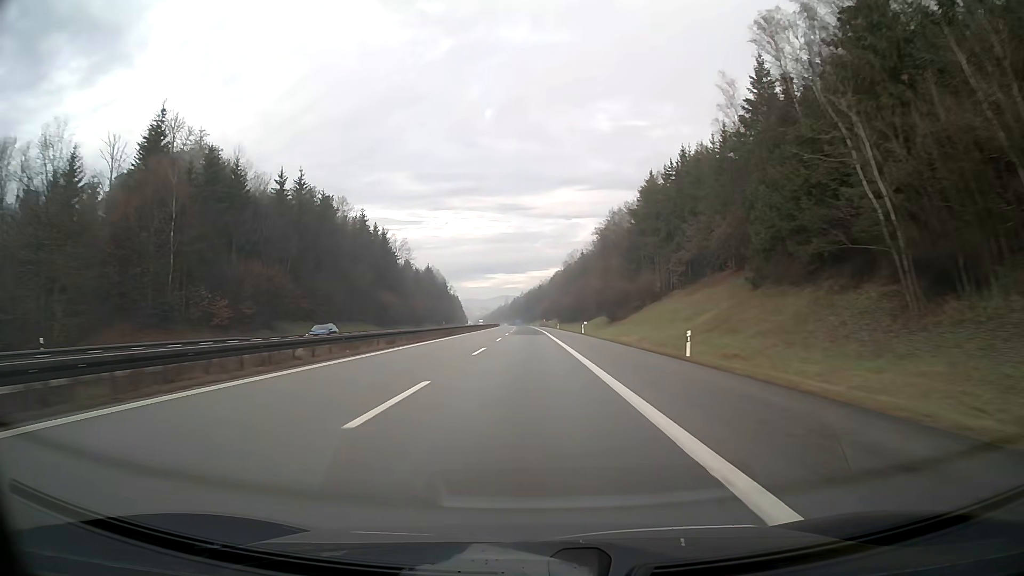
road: motorway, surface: asphalt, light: Day
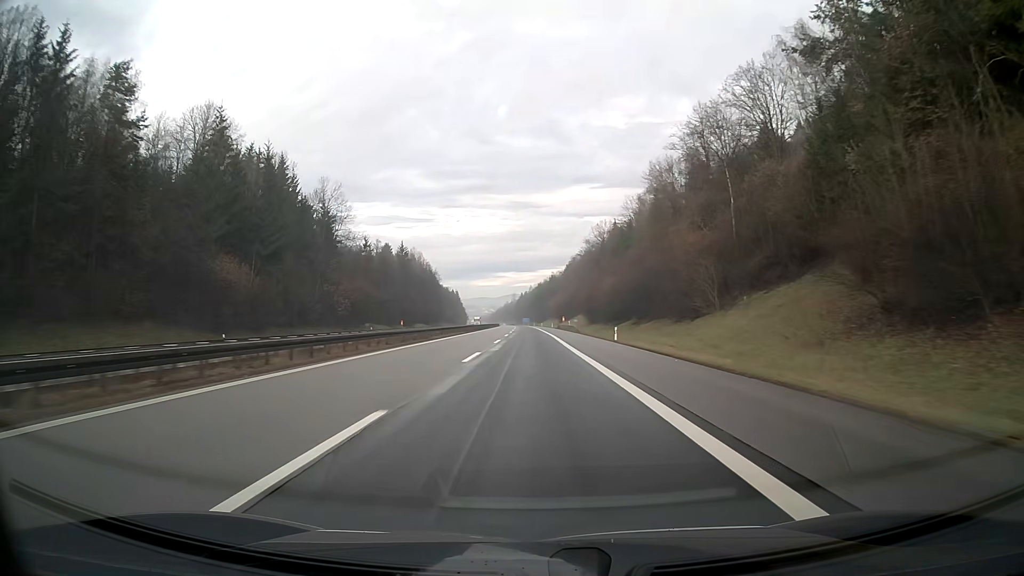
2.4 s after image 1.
(-0.6, +76.9) m; -1°
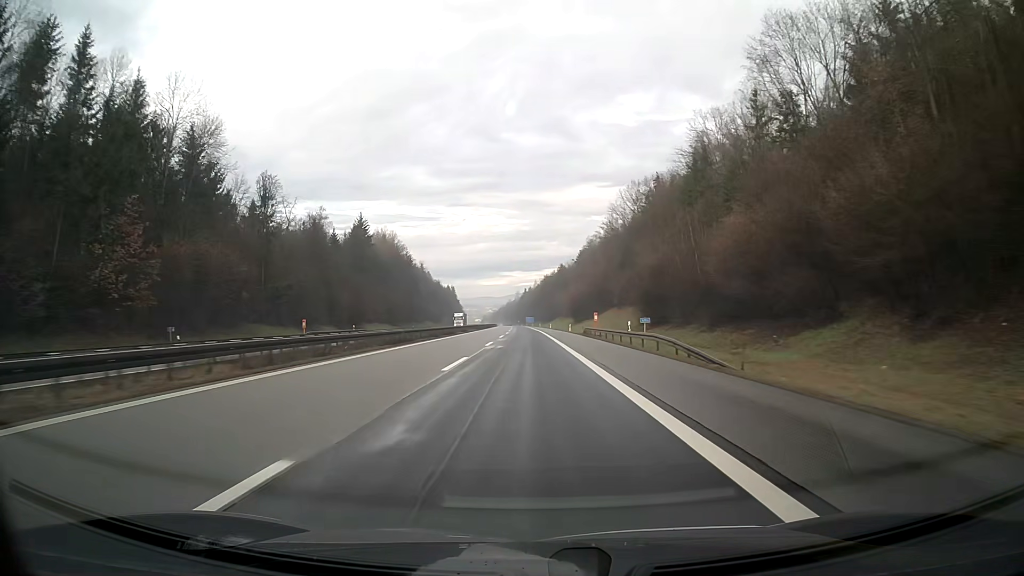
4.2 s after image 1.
(-0.2, +57.7) m; -1°
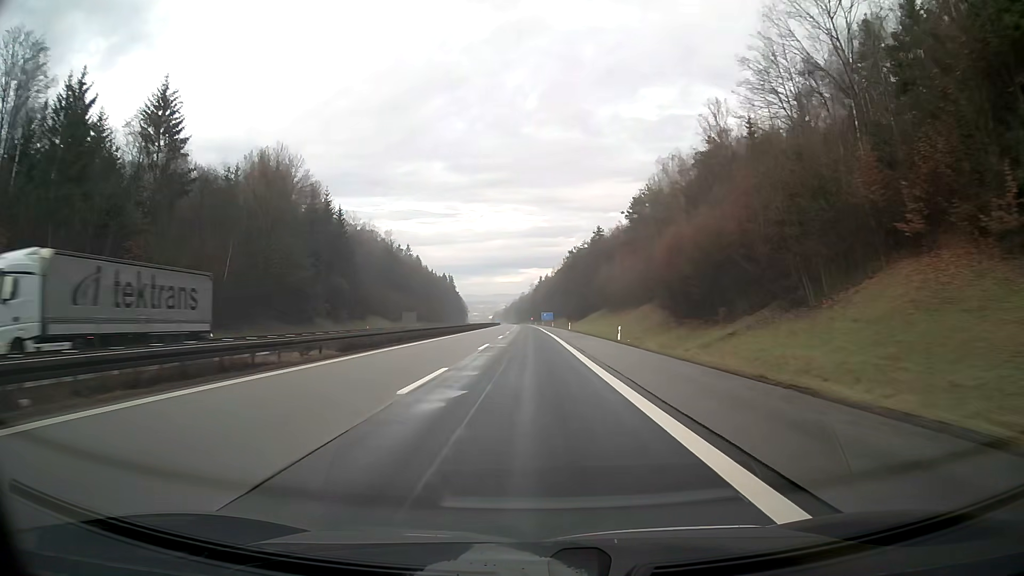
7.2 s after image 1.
(-1.0, +96.1) m; -1°
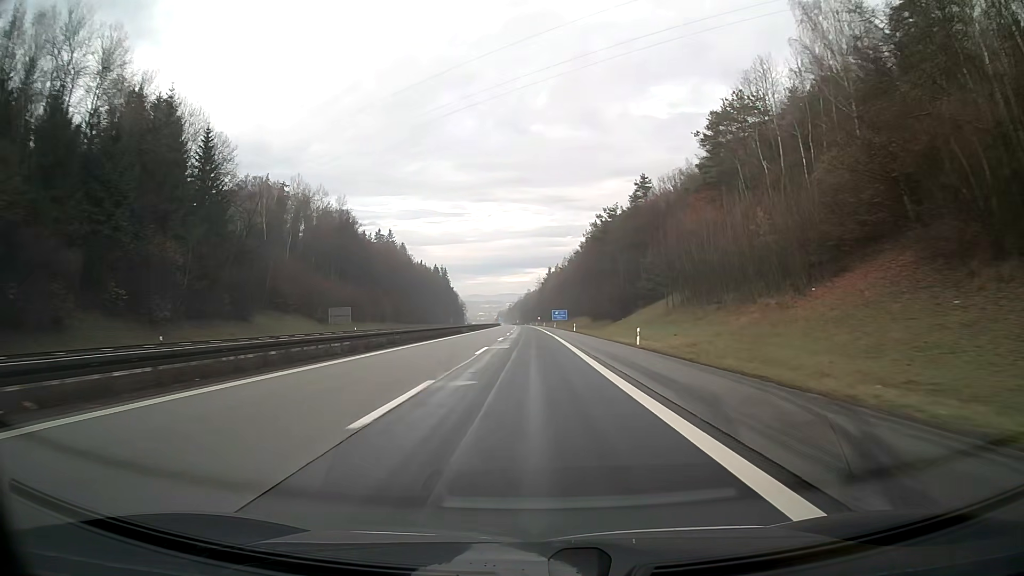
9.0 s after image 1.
(-0.3, +57.7) m; -1°
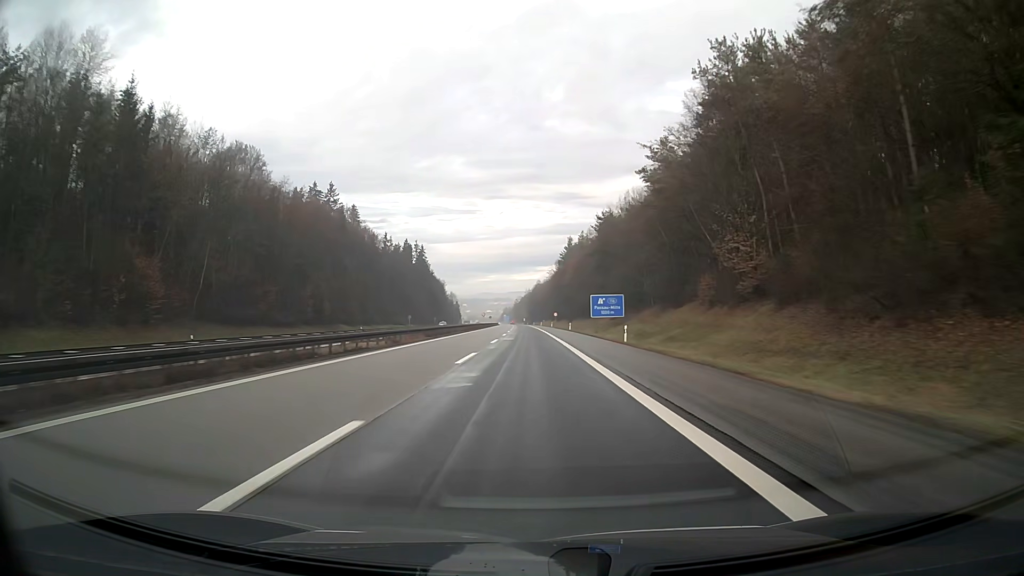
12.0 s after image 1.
(-0.7, +96.1) m; -1°
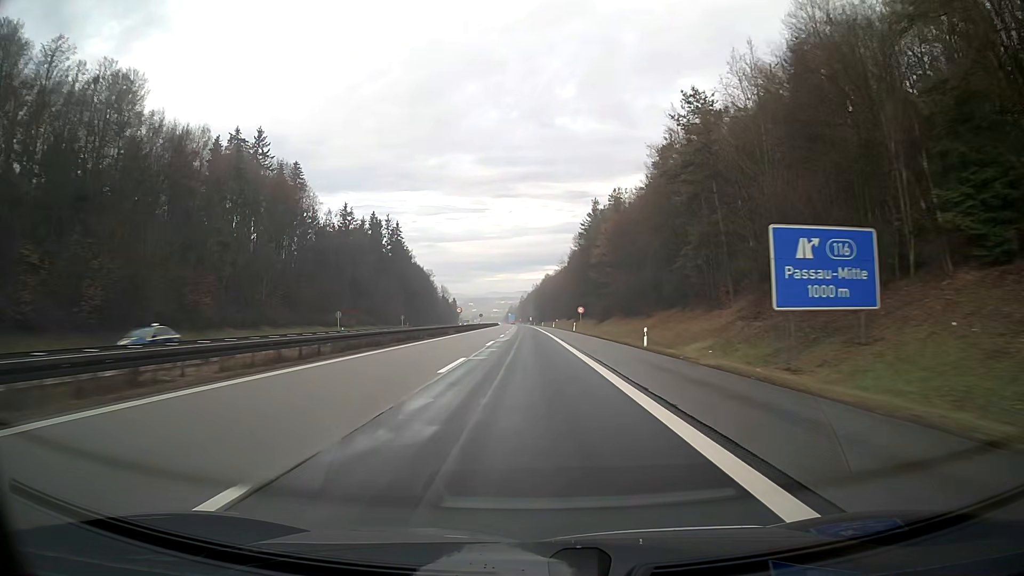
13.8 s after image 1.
(-0.3, +57.7) m; -1°
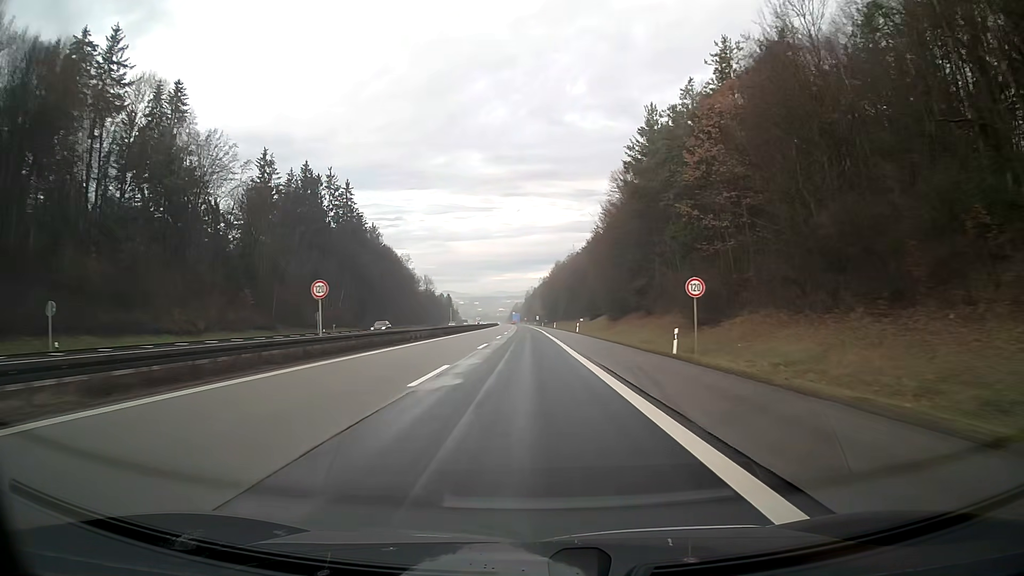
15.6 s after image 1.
(-0.3, +57.7) m; -1°
